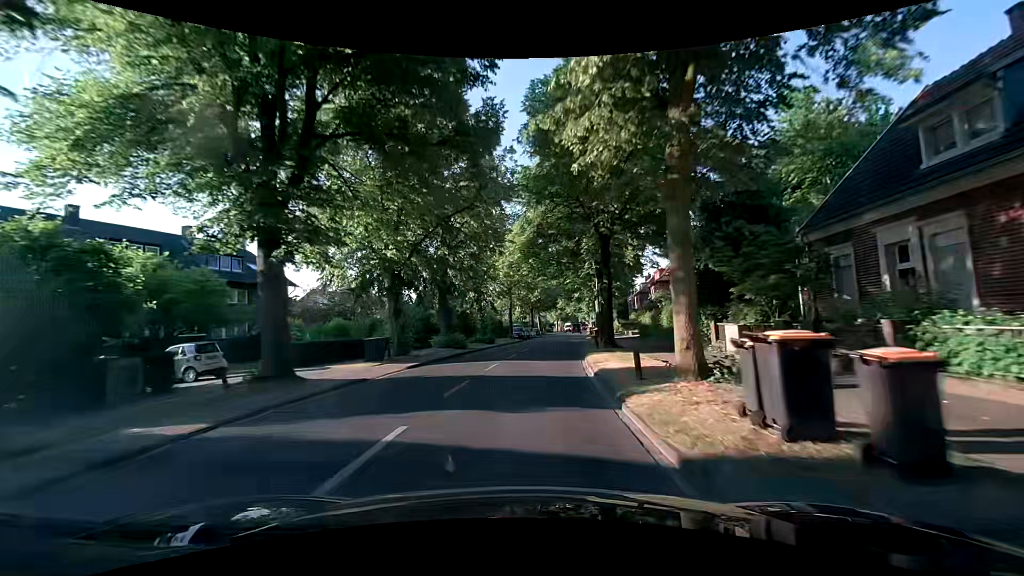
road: secondary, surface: asphalt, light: Day
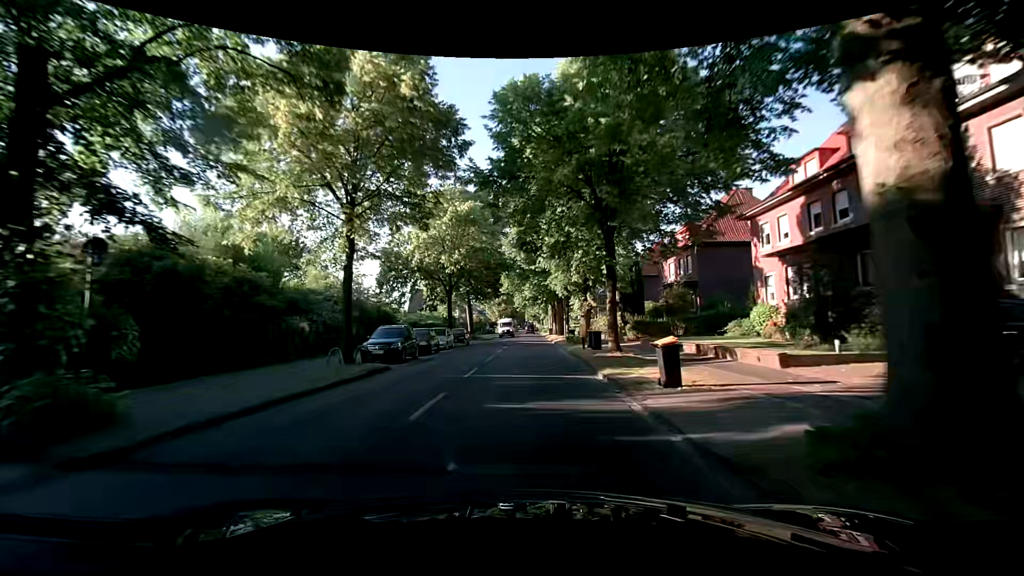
(+2.7, +38.6) m; +7°
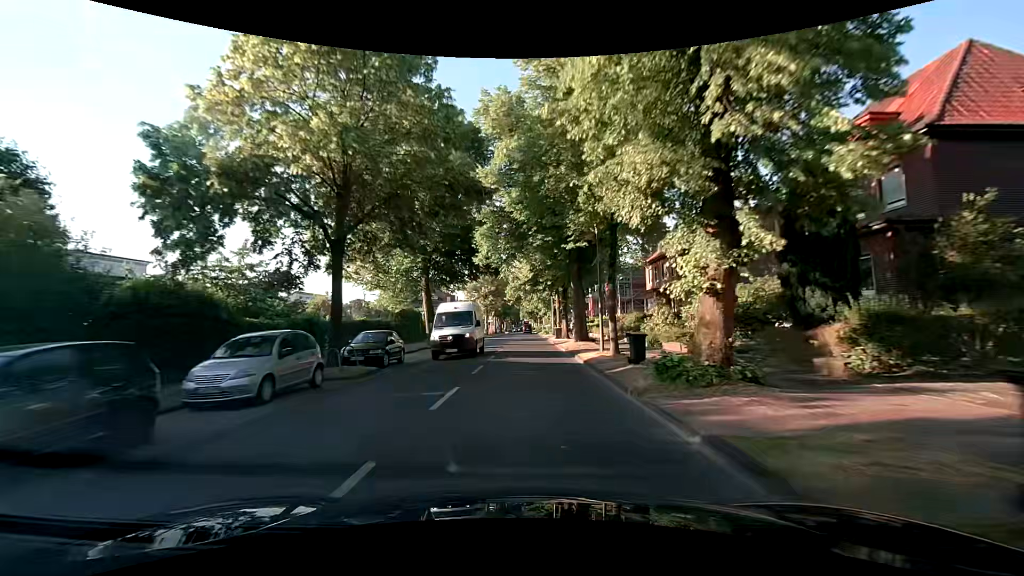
(-0.1, +23.3) m; 0°
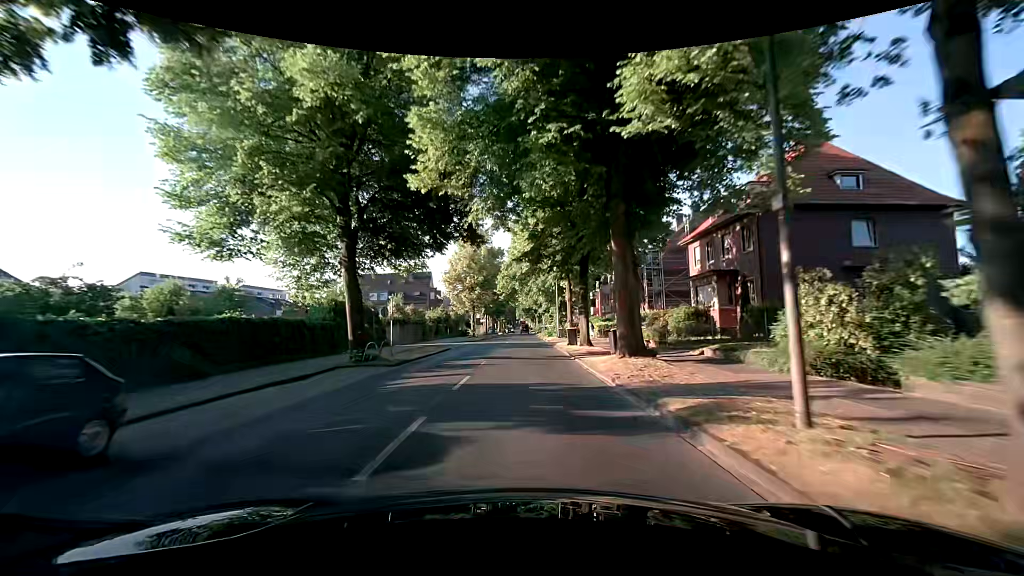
(+0.1, +15.6) m; +1°
(0, +10) (0, +20) (0, +30) (0, +40) (0, +50) (0, +60) (0, +70) (0, +80) (0, +90) (0, +100) m
